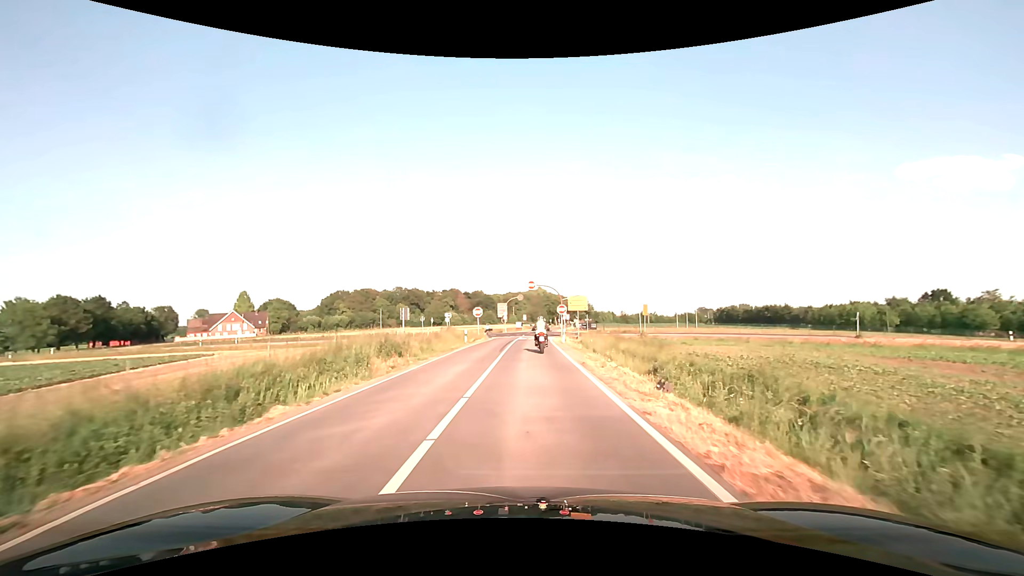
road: secondary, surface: asphalt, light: Day
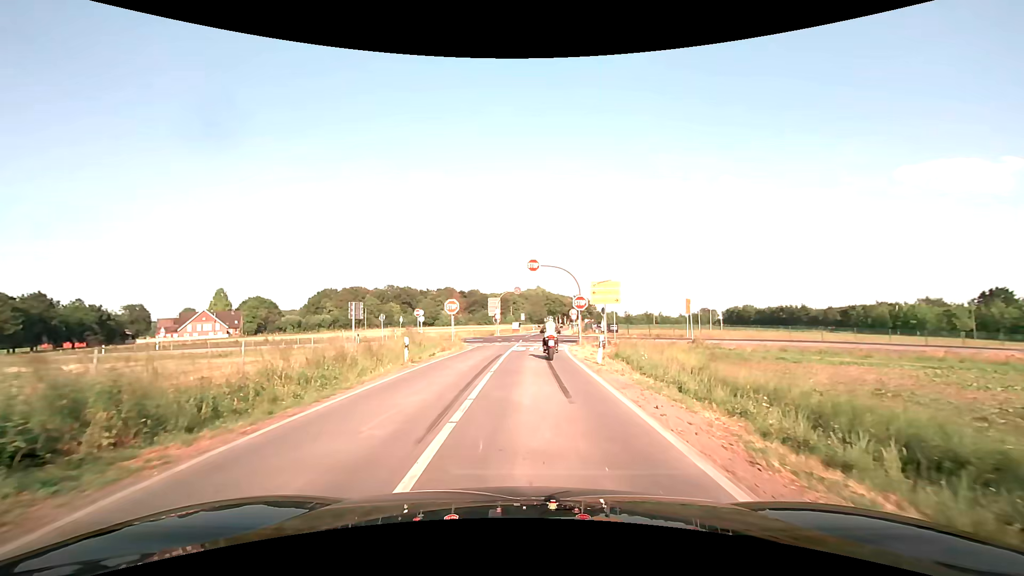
(+0.1, +17.6) m; 0°
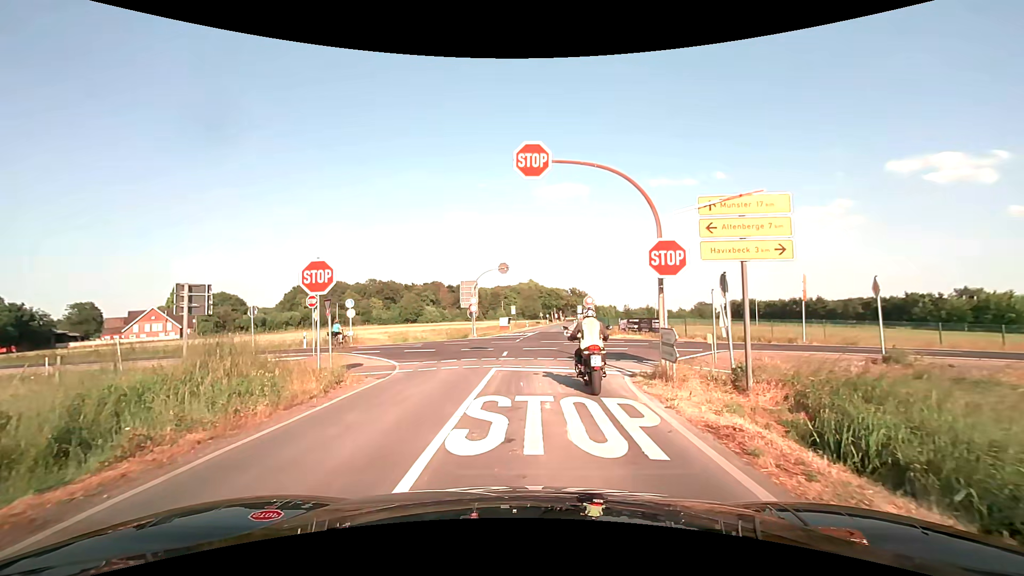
(+0.2, +20.9) m; +1°
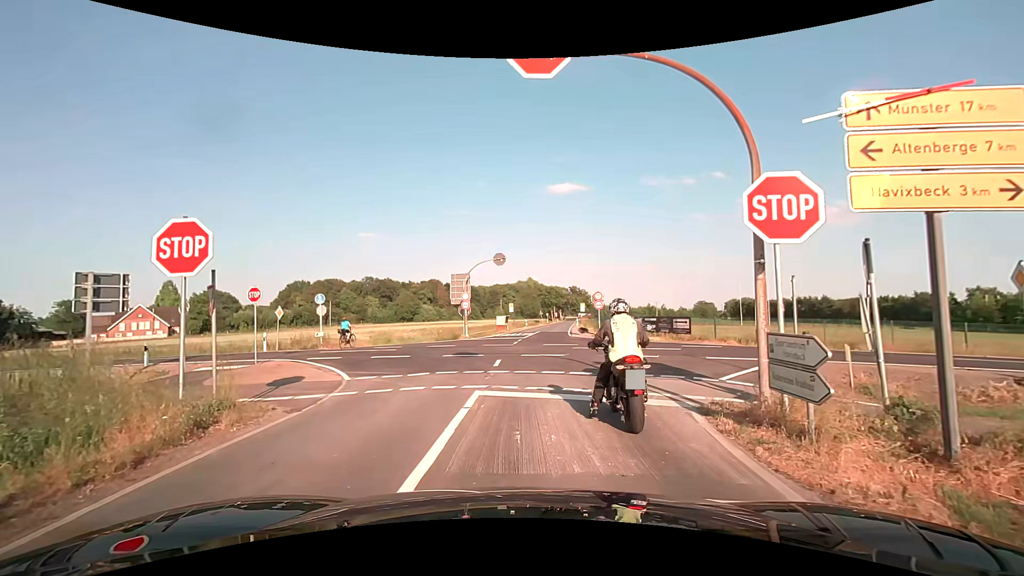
(0.0, +4.9) m; 0°
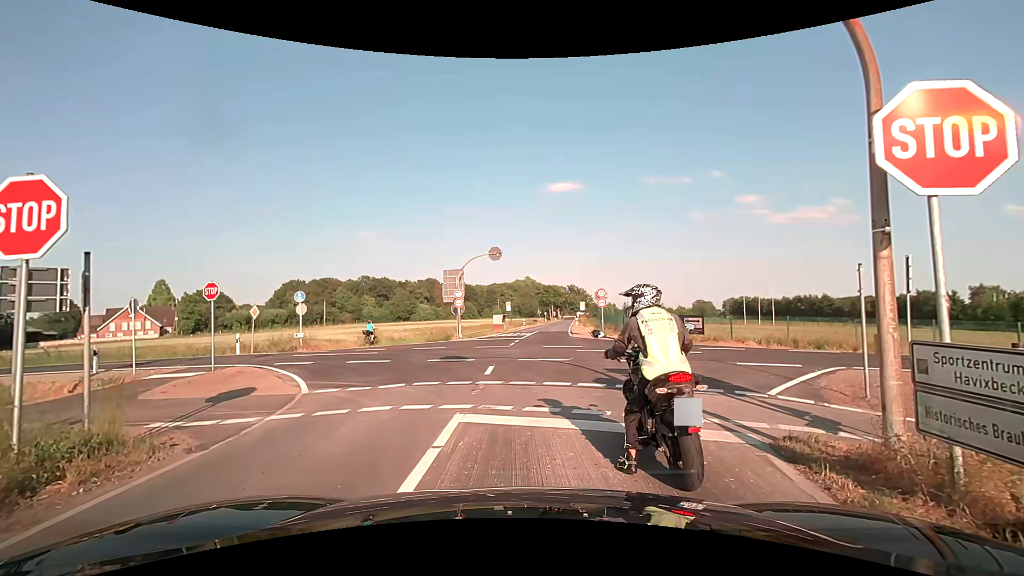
(0.0, +2.3) m; 0°
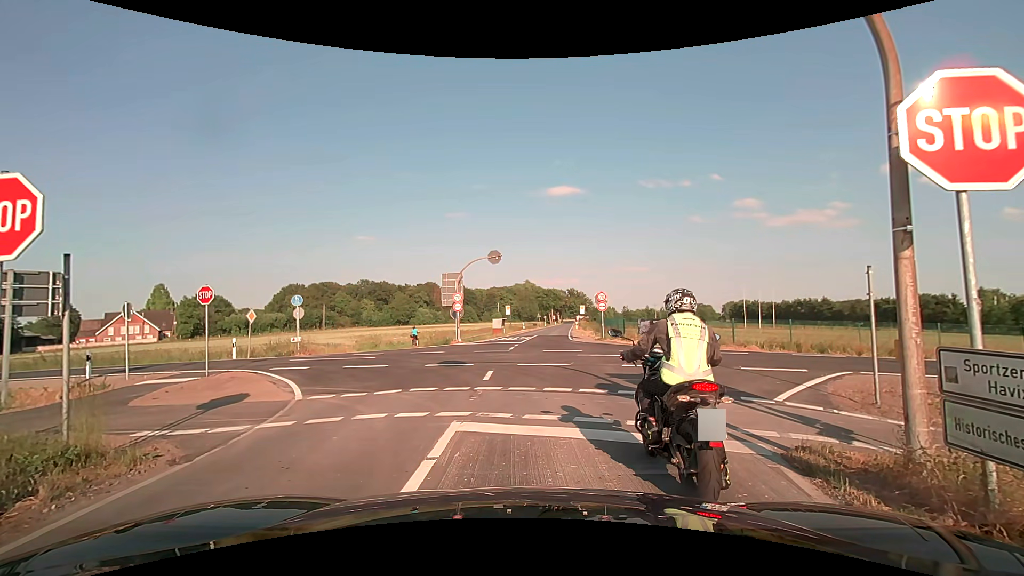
(0.0, +0.3) m; 0°
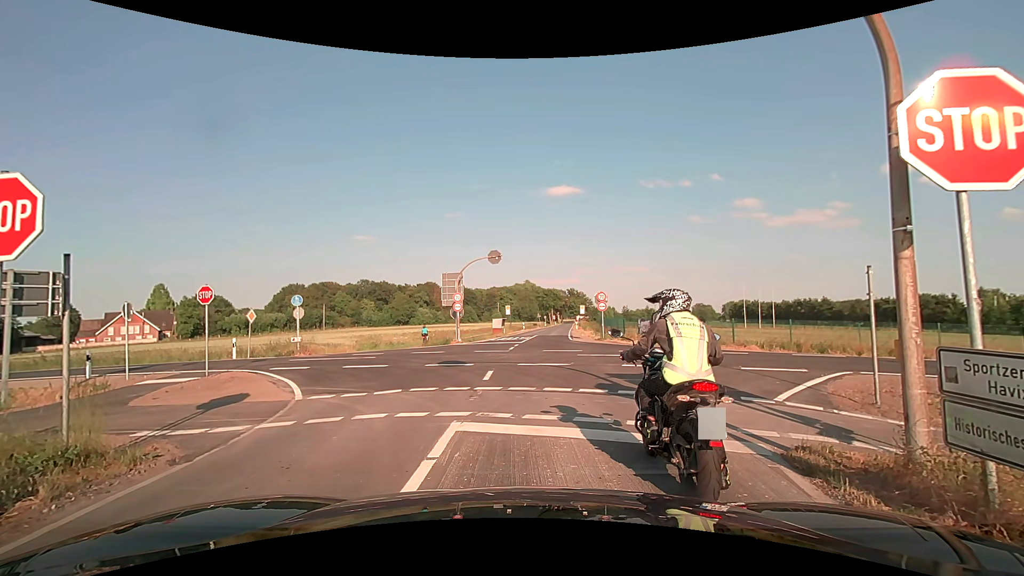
(0.0, 0.0) m; 0°
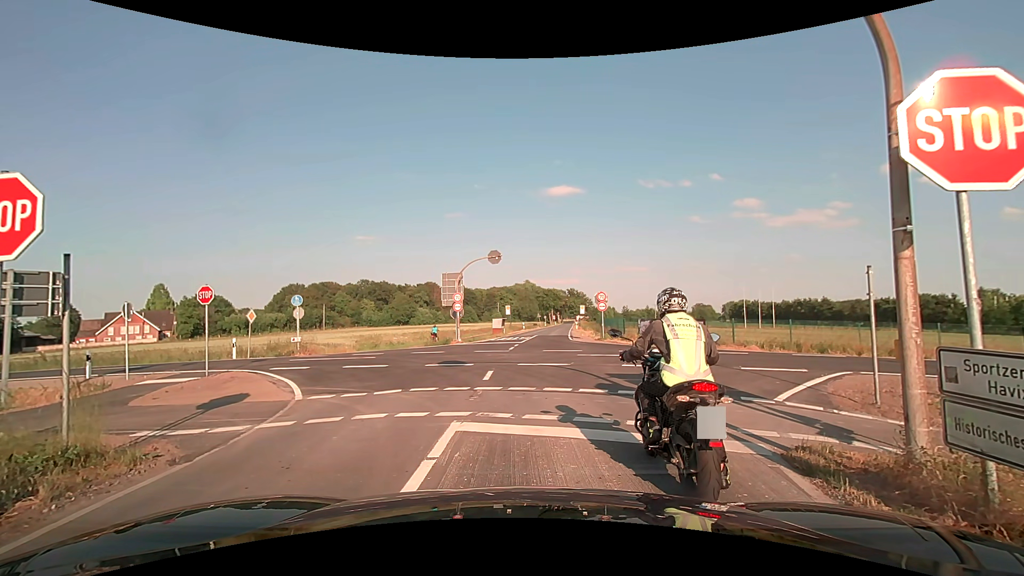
(0.0, 0.0) m; 0°
(0, +10) (+1, +20) (+1, +30) (+2, +40) (+2, +50) (+3, +60) (+4, +70) (+5, +80) (+6, +90) (+7, +100) m
